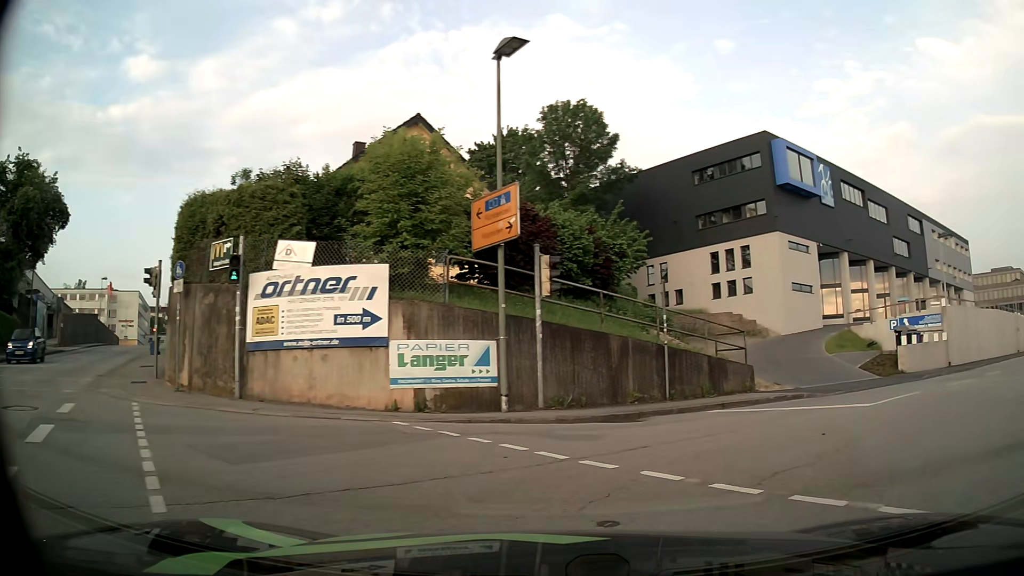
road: tertiary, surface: asphalt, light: Day
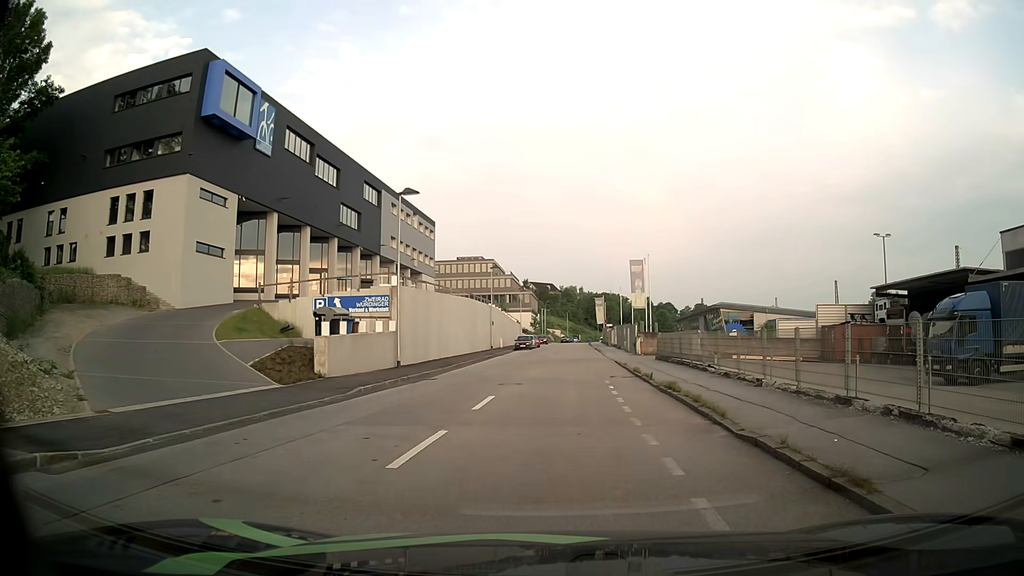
(+5.5, +10.5) m; +47°
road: residential
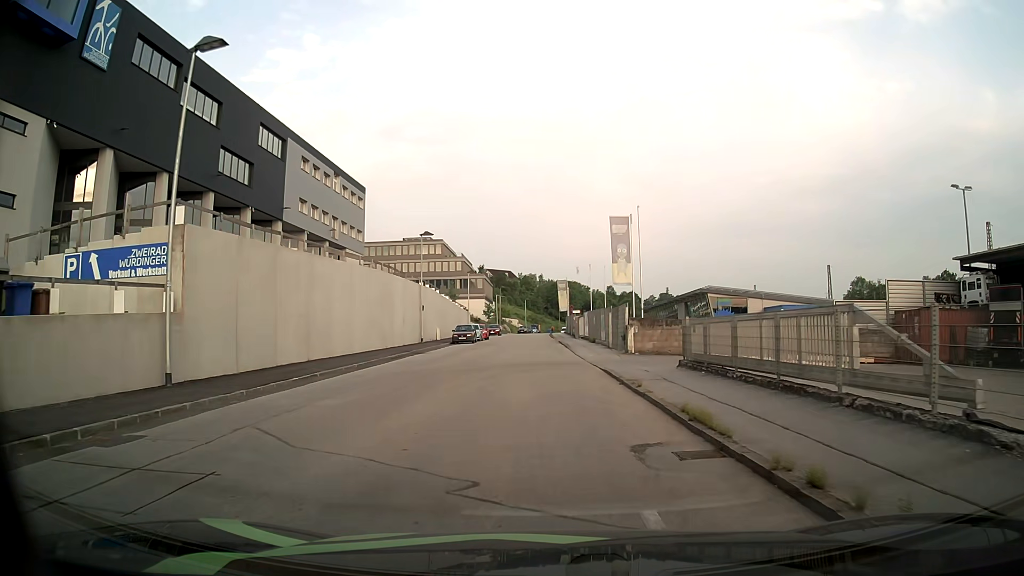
(+1.0, +17.0) m; +4°
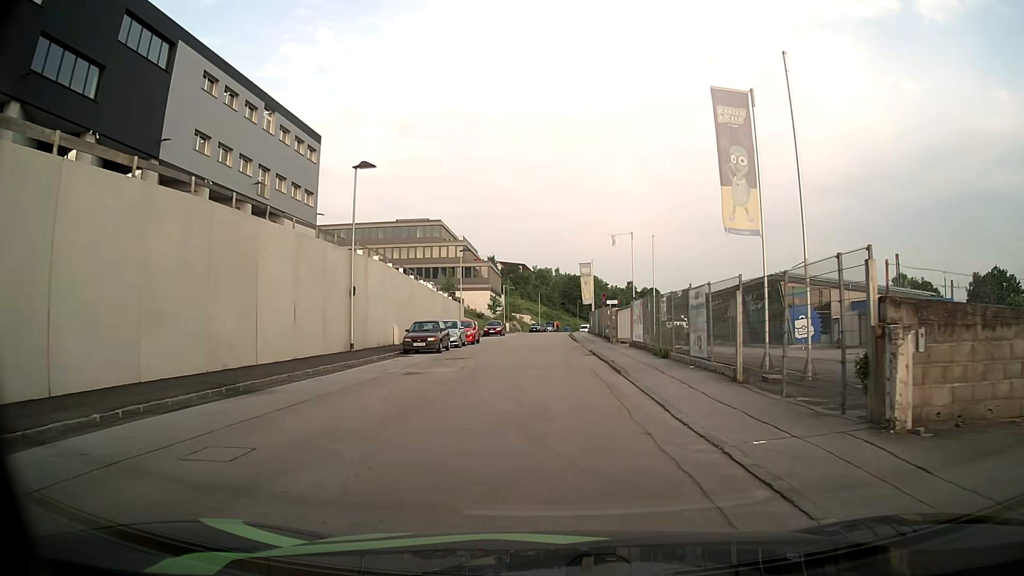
(-0.2, +21.9) m; -1°
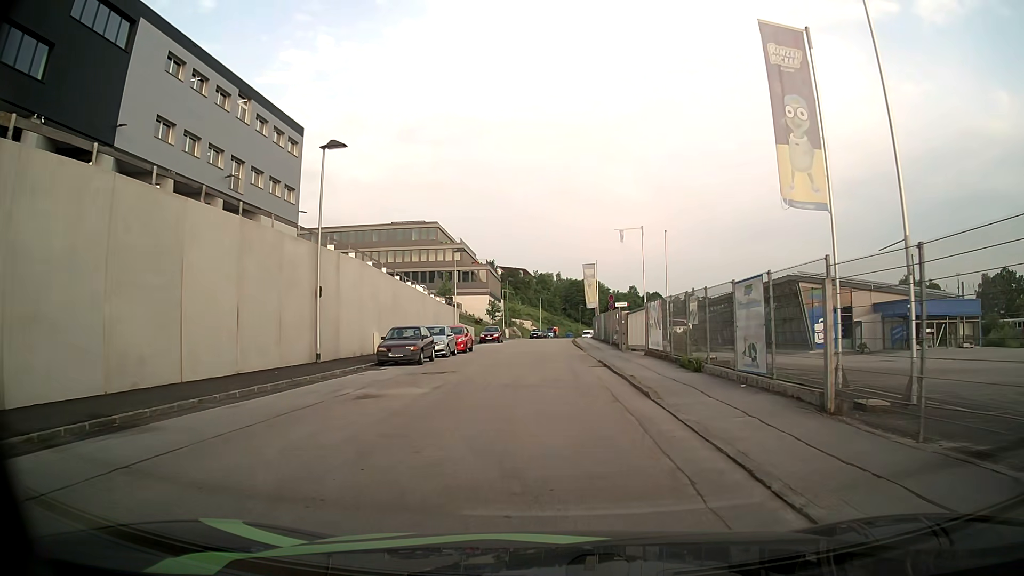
(0.0, +4.6) m; +1°
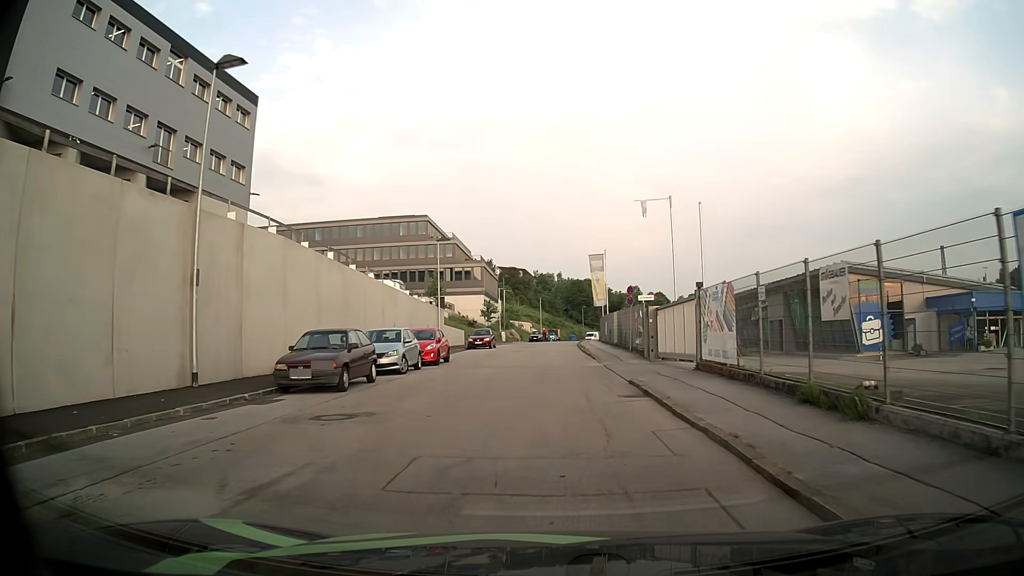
(-0.1, +9.4) m; 0°
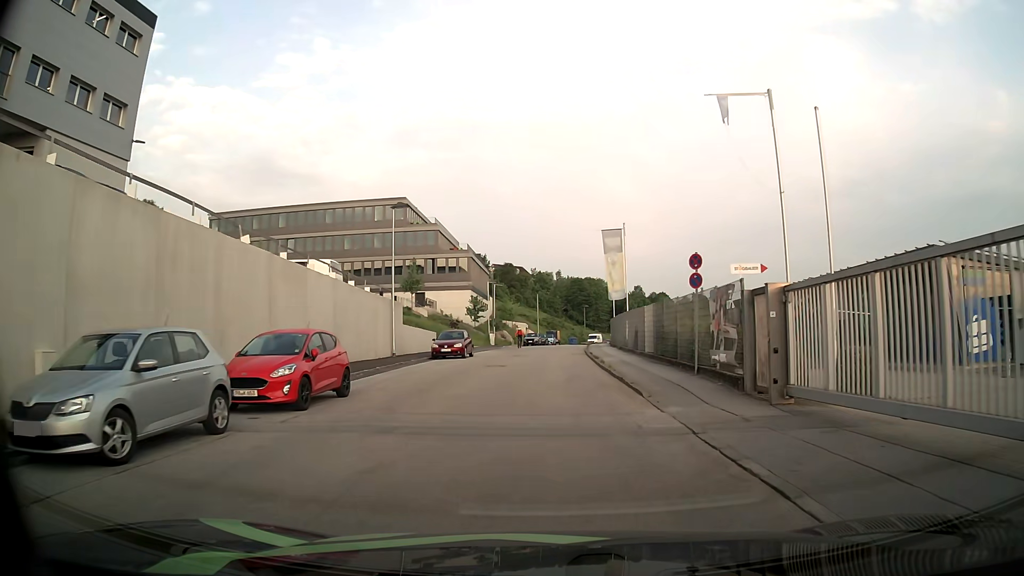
(-0.1, +14.6) m; 0°
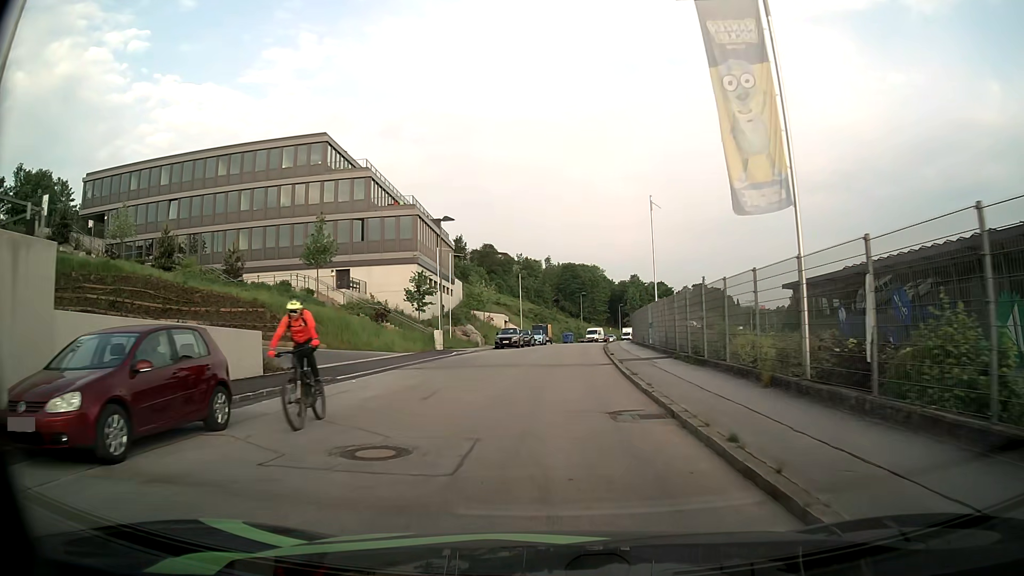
(+0.2, +28.6) m; +1°
(0, +10) (0, +20) (+1, +30) (+1, +40) (+2, +50) (+3, +60) (+4, +70) (+6, +80) (+8, +90) (+10, +99) m
